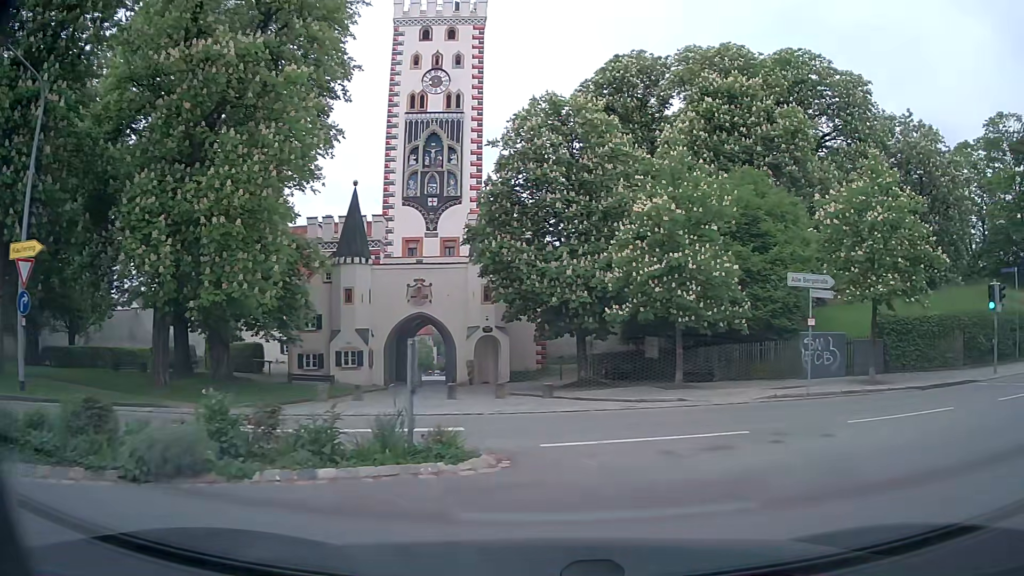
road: secondary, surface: asphalt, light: Day
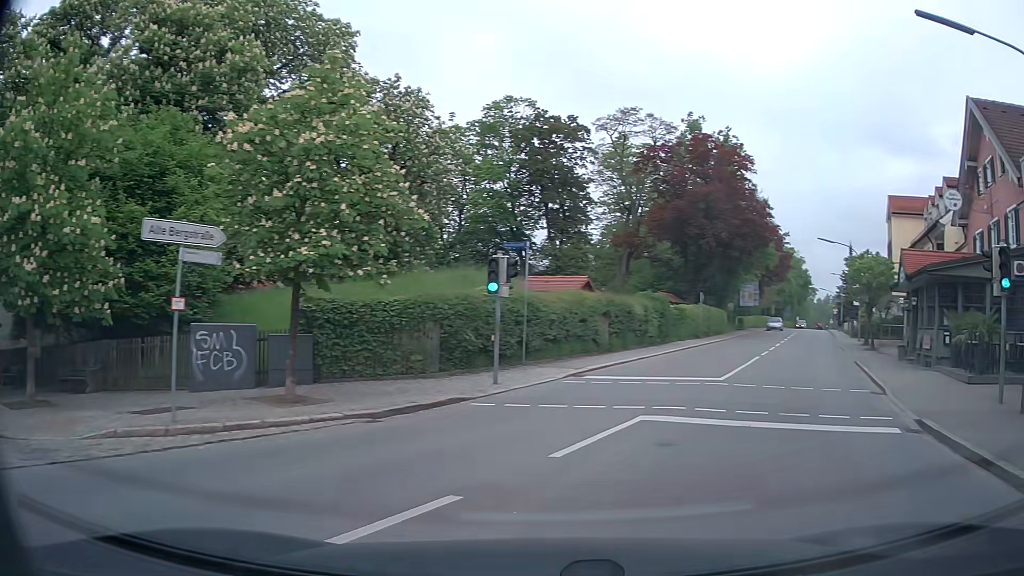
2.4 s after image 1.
(+3.4, +7.0) m; +53°
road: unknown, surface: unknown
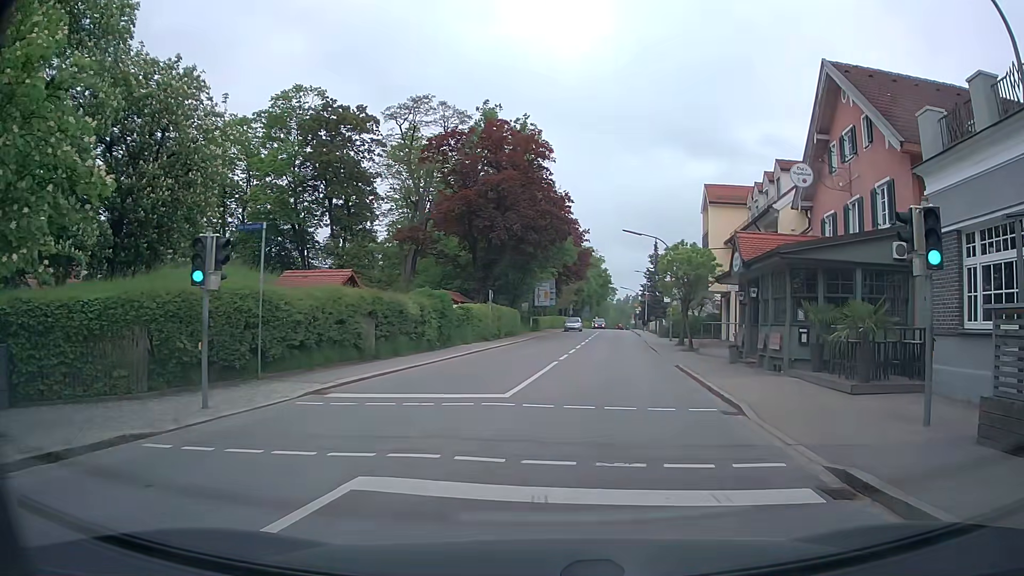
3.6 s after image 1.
(+0.8, +4.3) m; +16°
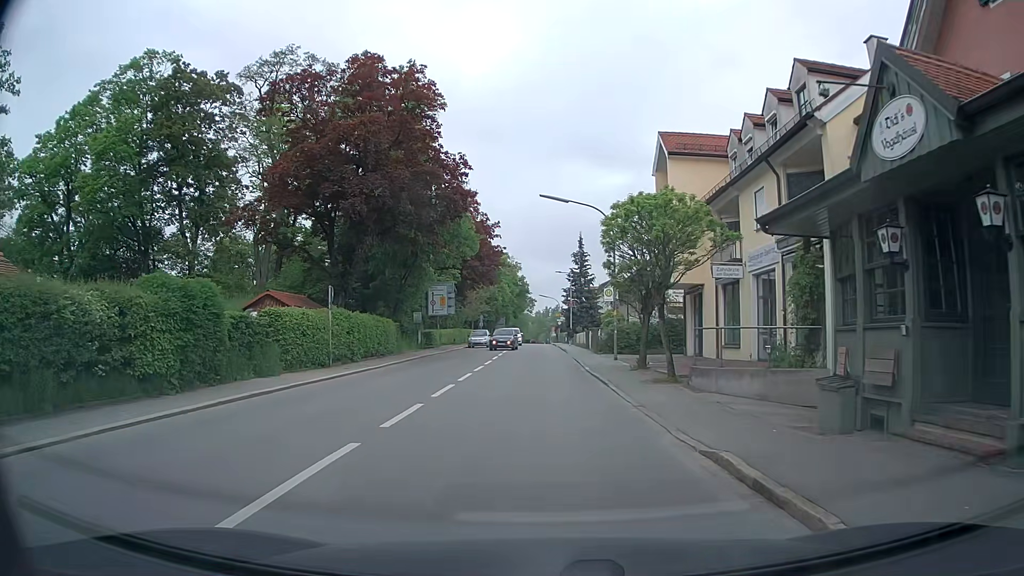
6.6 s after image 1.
(+1.6, +15.1) m; +7°
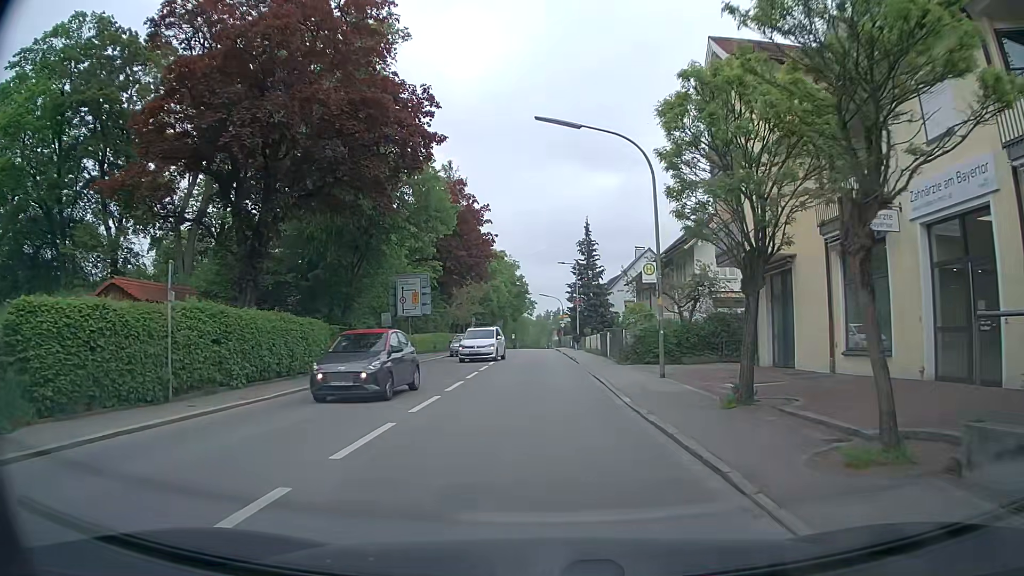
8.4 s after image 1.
(-0.1, +11.4) m; 0°
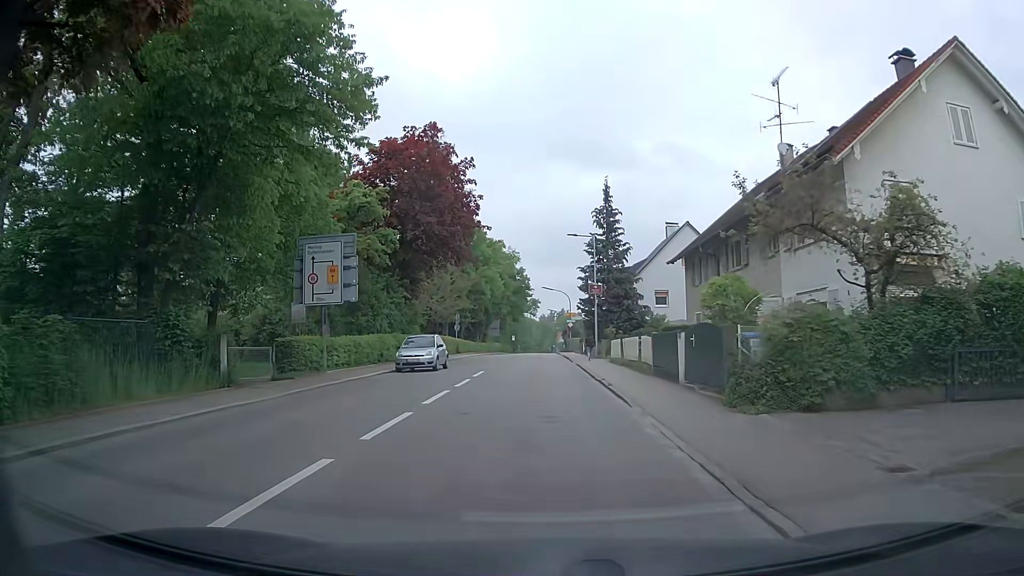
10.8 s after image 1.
(0.0, +16.5) m; 0°
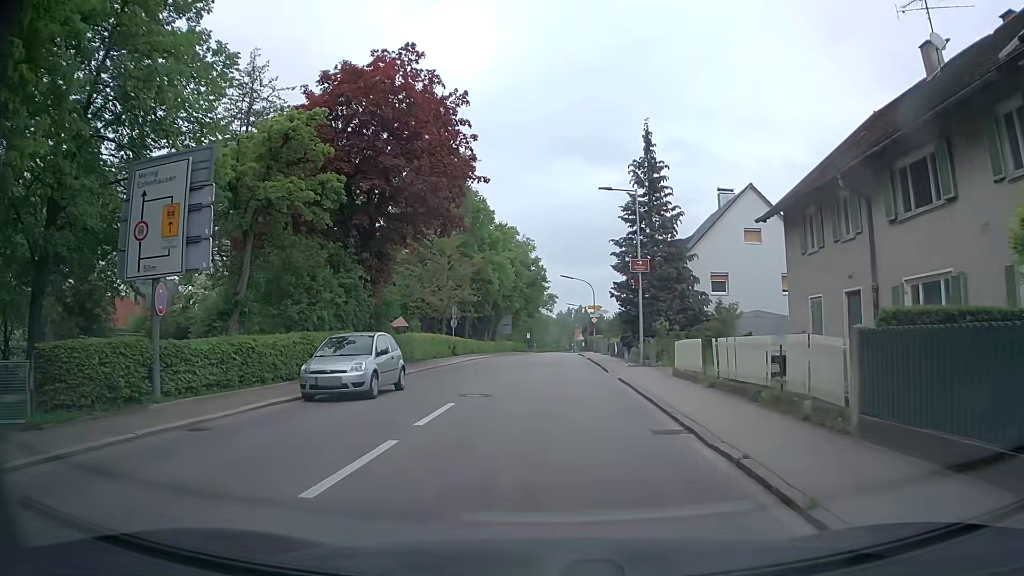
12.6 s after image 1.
(-0.2, +12.1) m; -2°
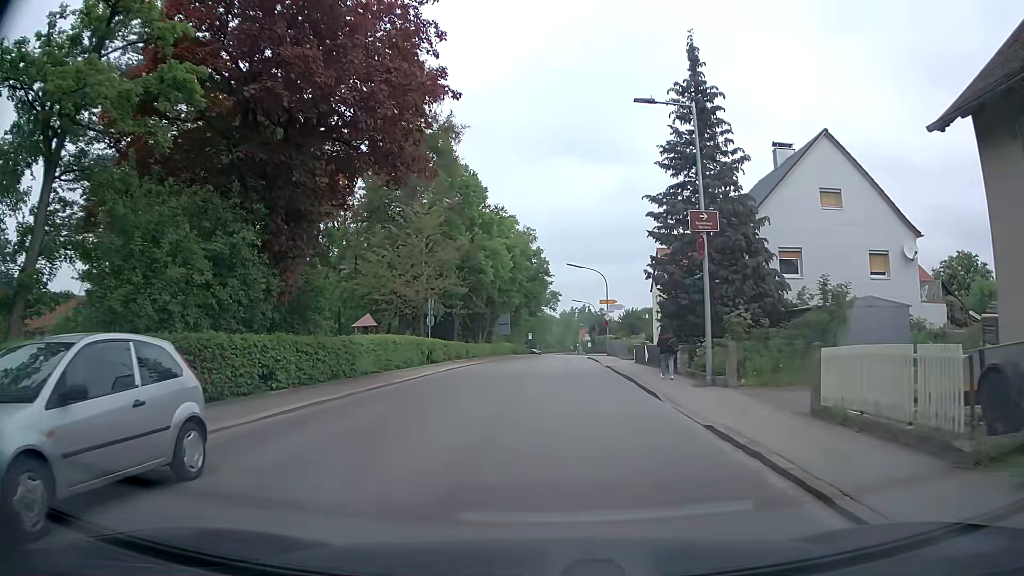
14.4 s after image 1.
(+0.1, +10.7) m; 0°
